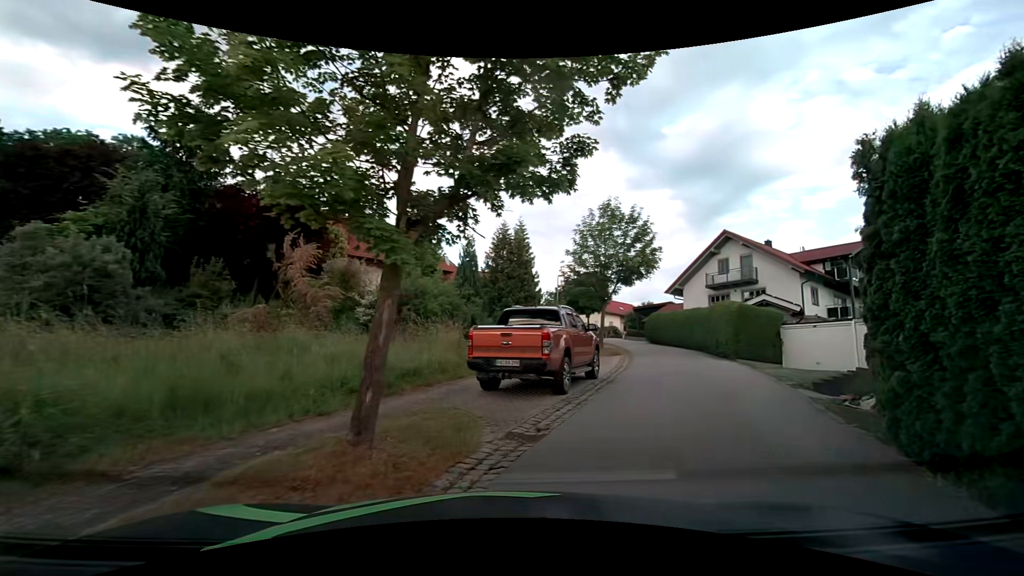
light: Day
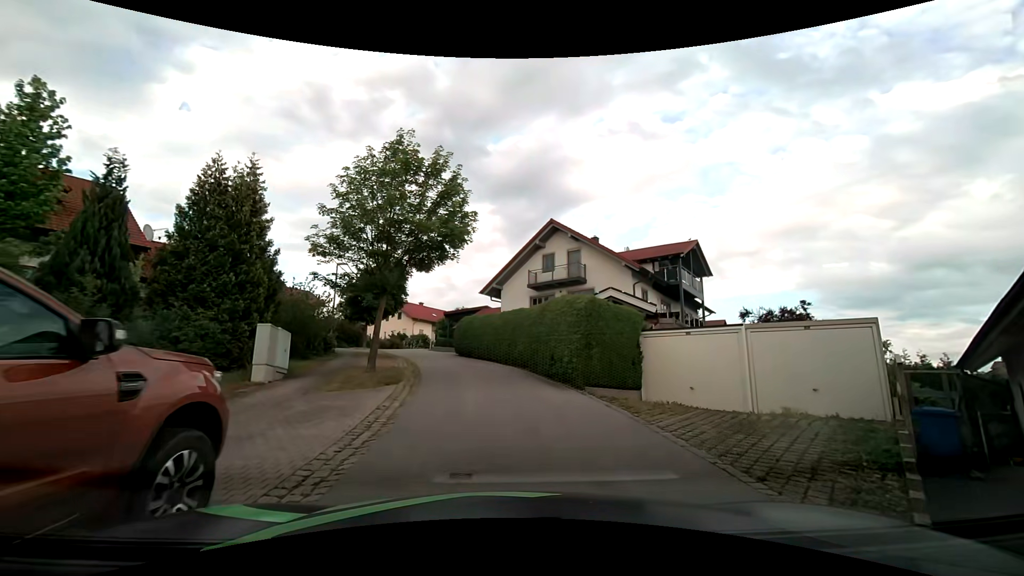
(+2.4, +9.8) m; +20°
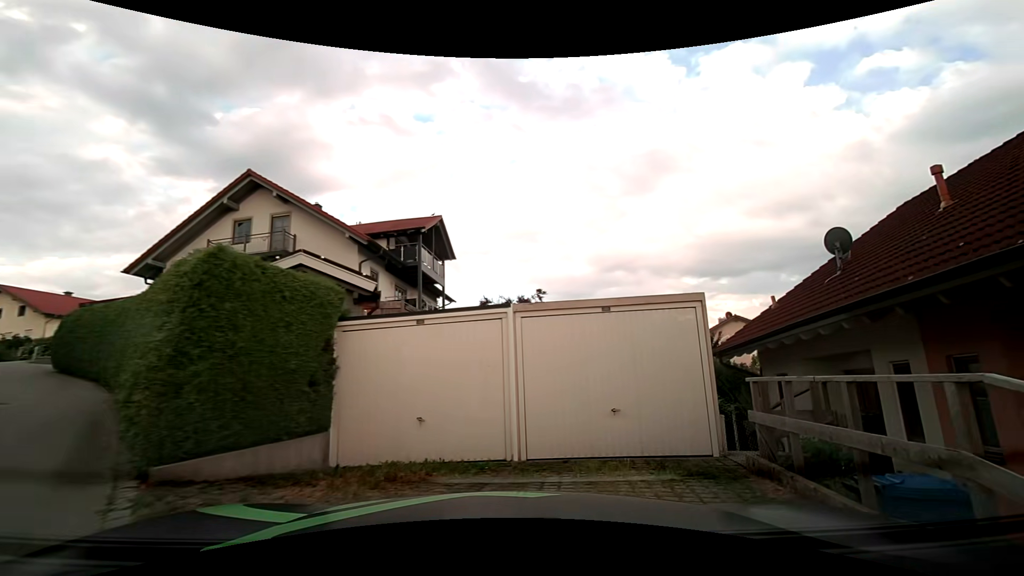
(+1.5, +6.8) m; +29°
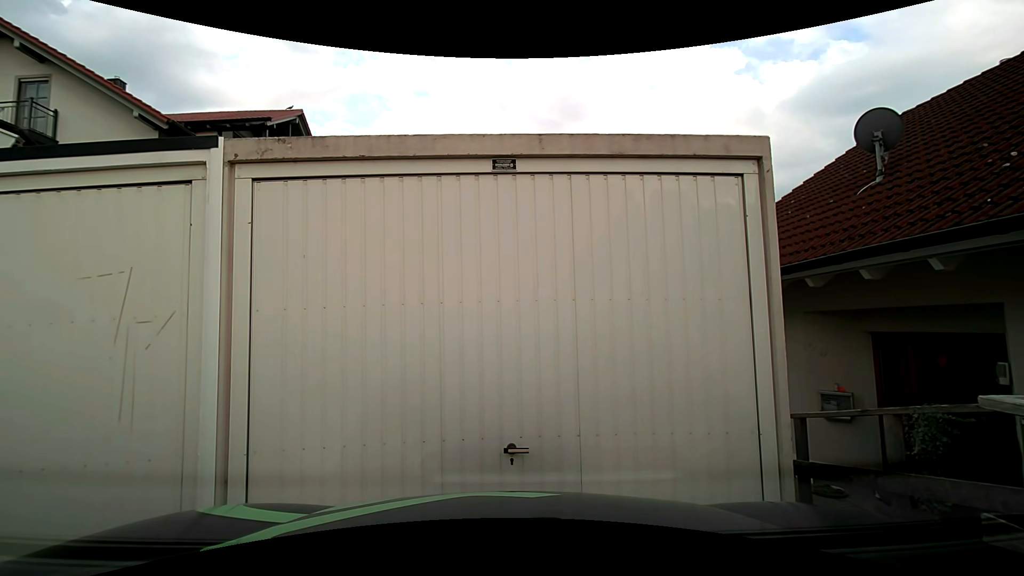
(+0.6, +4.7) m; +11°
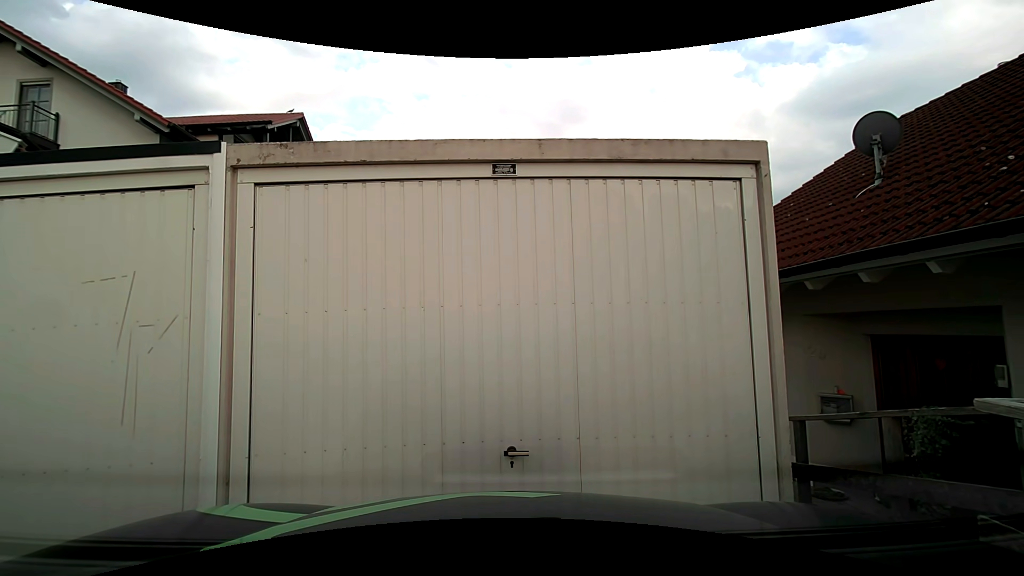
(0.0, 0.0) m; 0°
